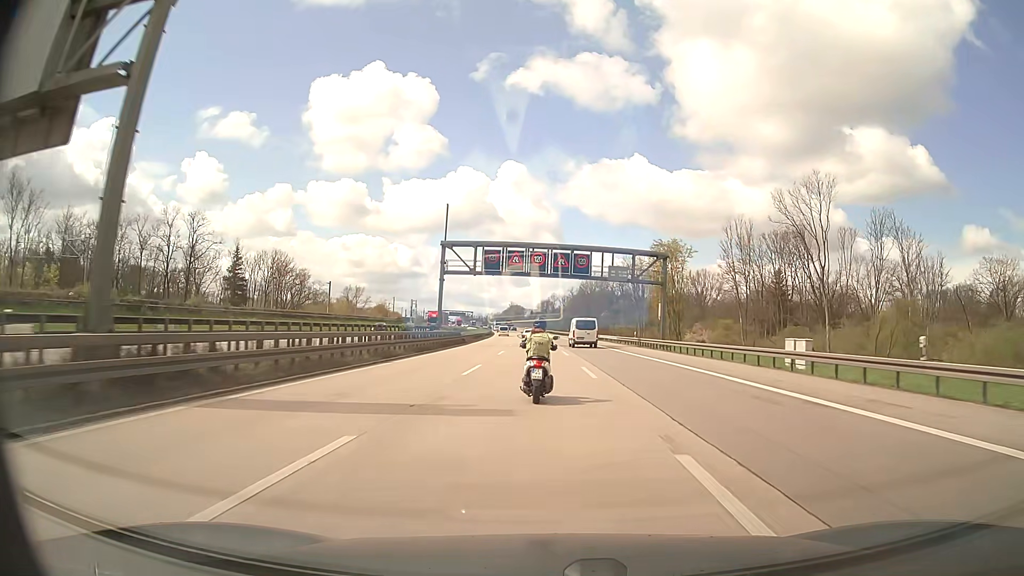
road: motorway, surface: asphalt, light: Day
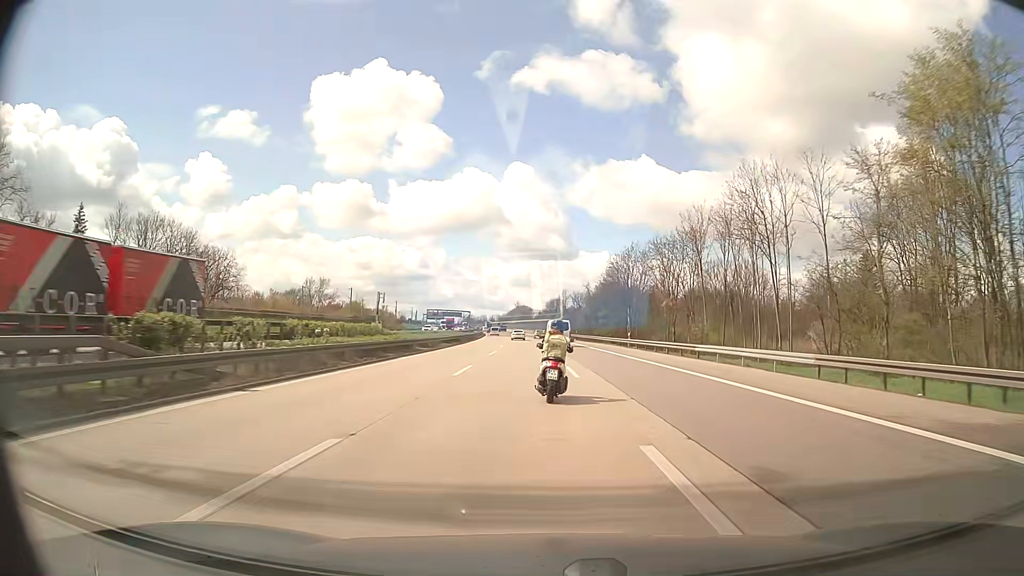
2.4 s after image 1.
(-0.7, +54.0) m; -1°
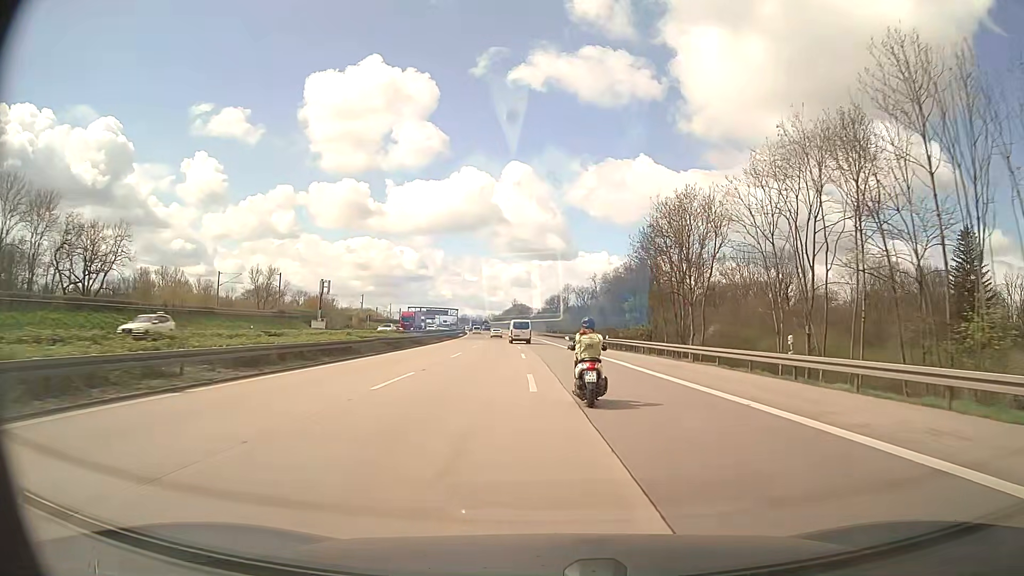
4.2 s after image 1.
(0.0, +41.4) m; 0°
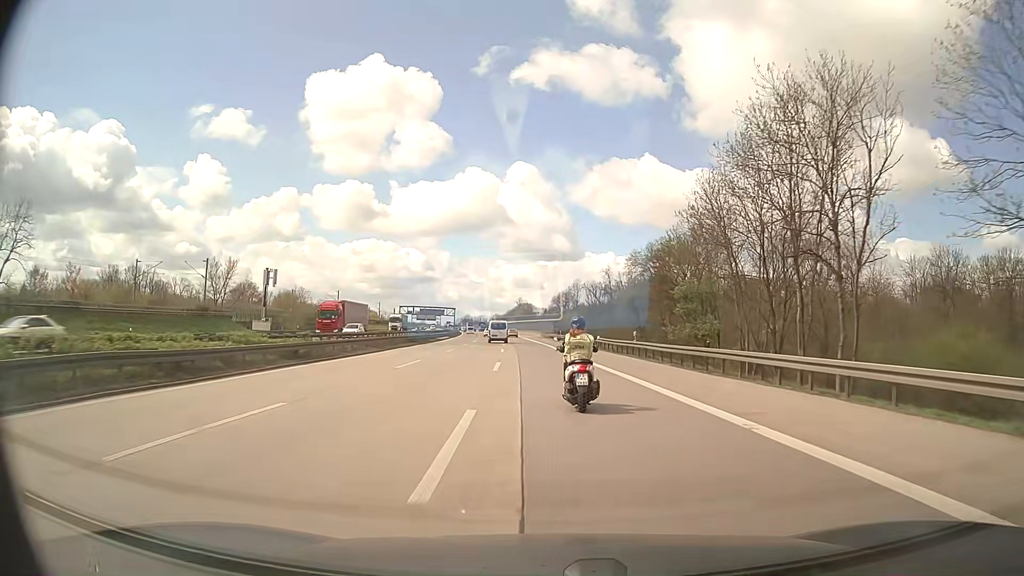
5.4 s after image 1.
(0.0, +27.6) m; 0°
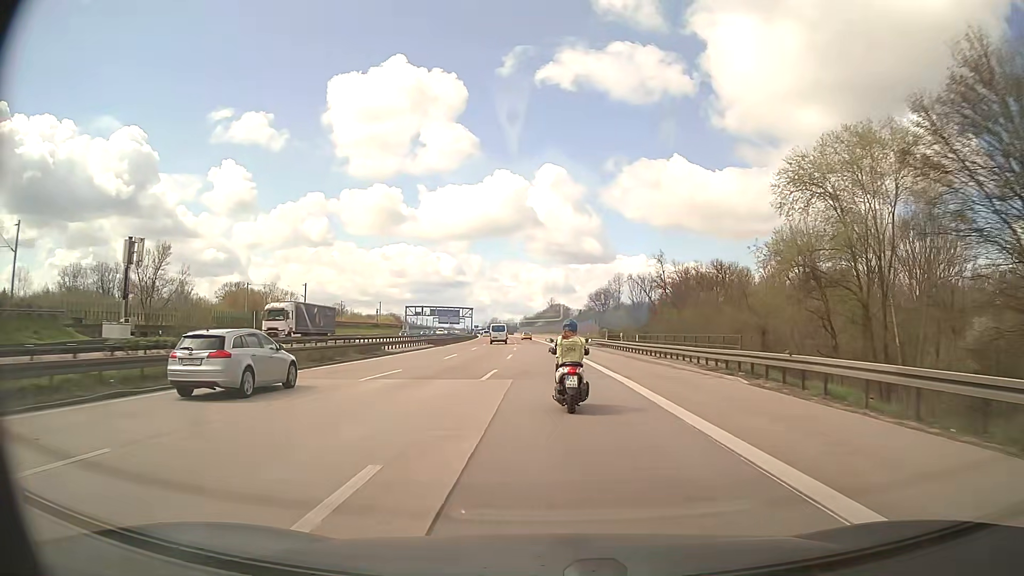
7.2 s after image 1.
(-1.2, +41.3) m; -3°
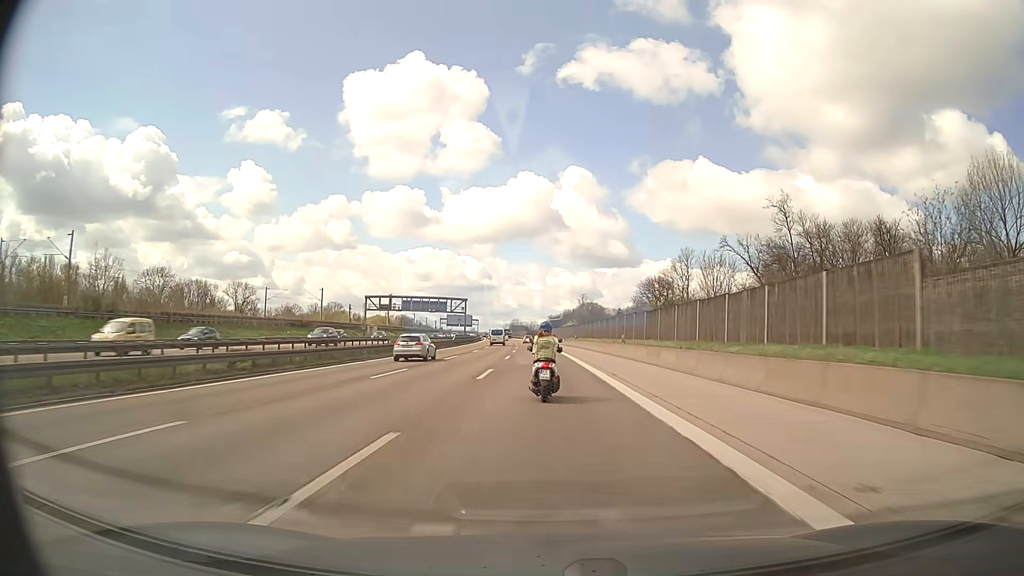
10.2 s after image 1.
(-1.2, +70.3) m; -2°
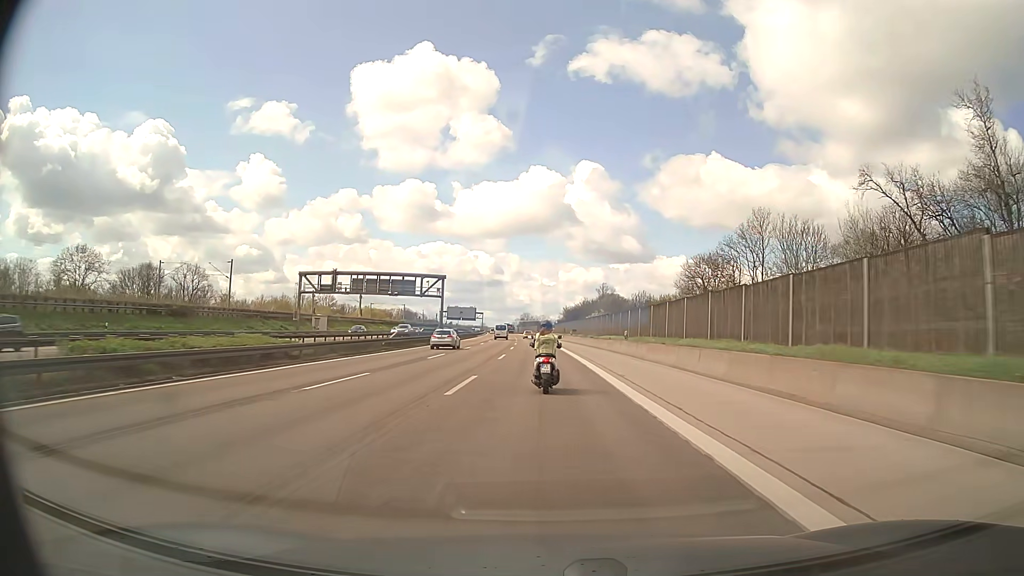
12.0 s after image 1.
(-0.5, +42.9) m; -1°
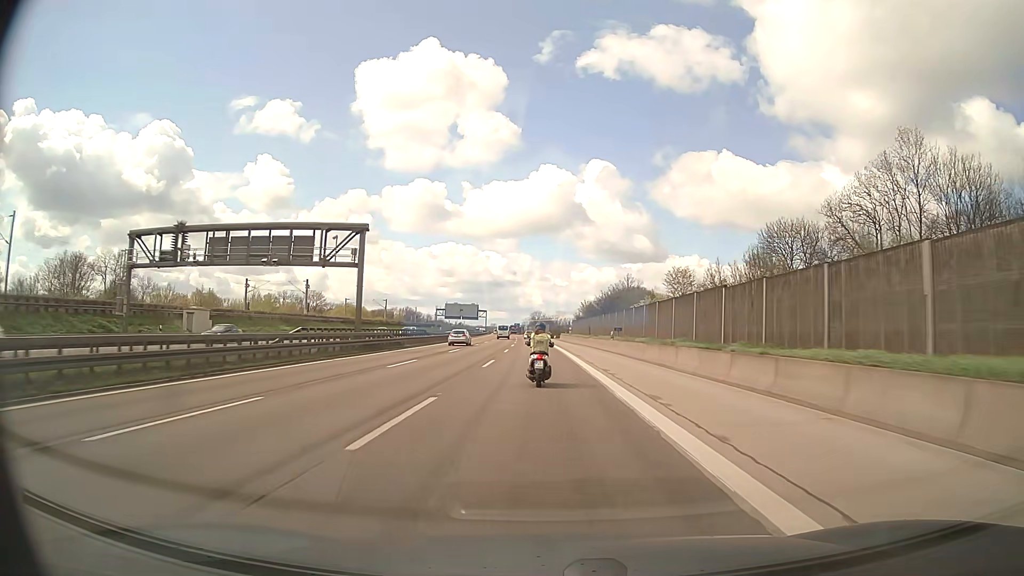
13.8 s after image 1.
(-0.3, +43.4) m; -1°
(0, +10) (0, +20) (0, +30) (0, +40) (-1, +50) (-1, +60) (-1, +70) (-2, +80) (-2, +90) (-2, +100) m
